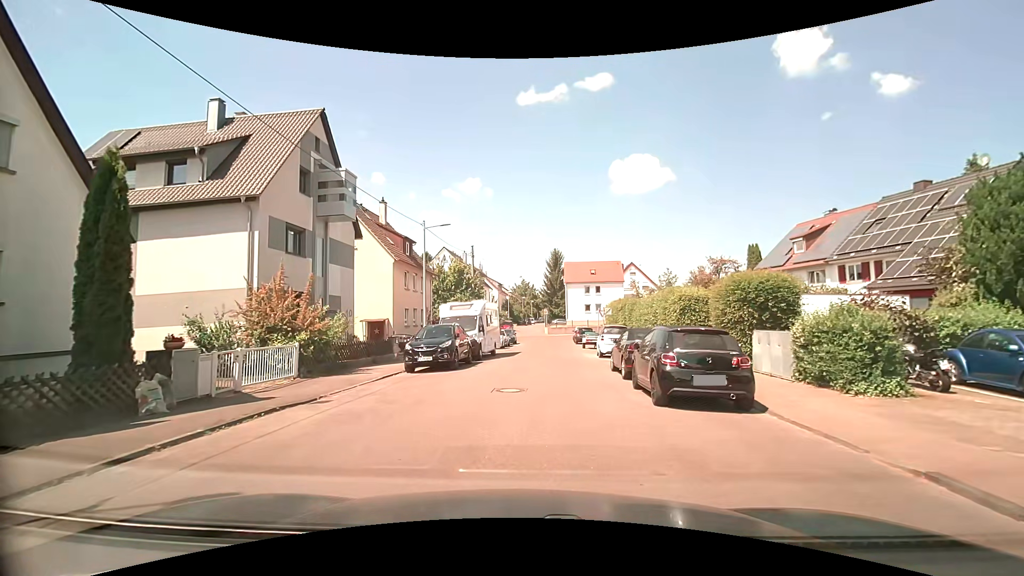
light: Day
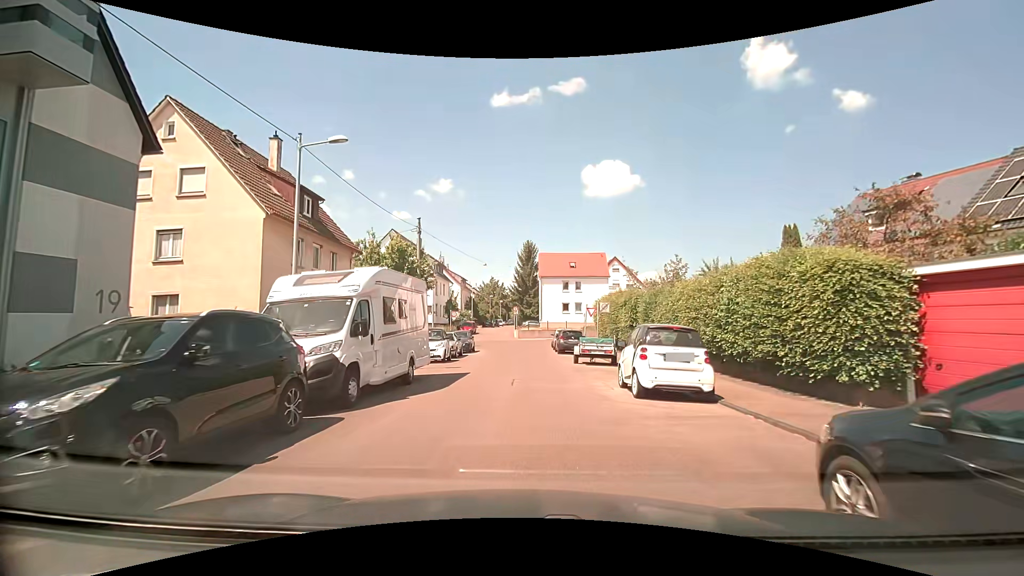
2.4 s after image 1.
(+0.5, +13.5) m; +3°
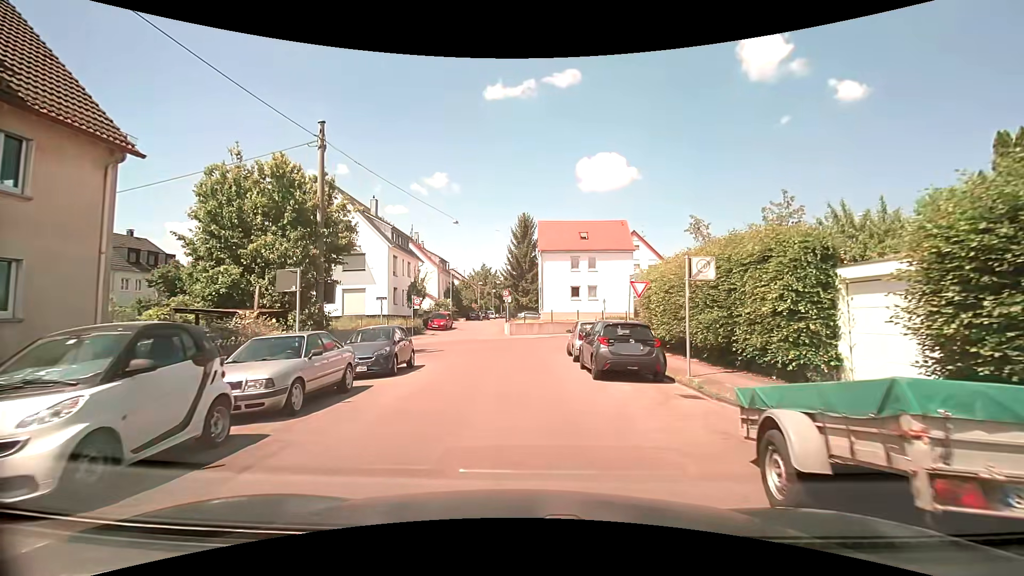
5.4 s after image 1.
(+0.5, +17.6) m; +1°
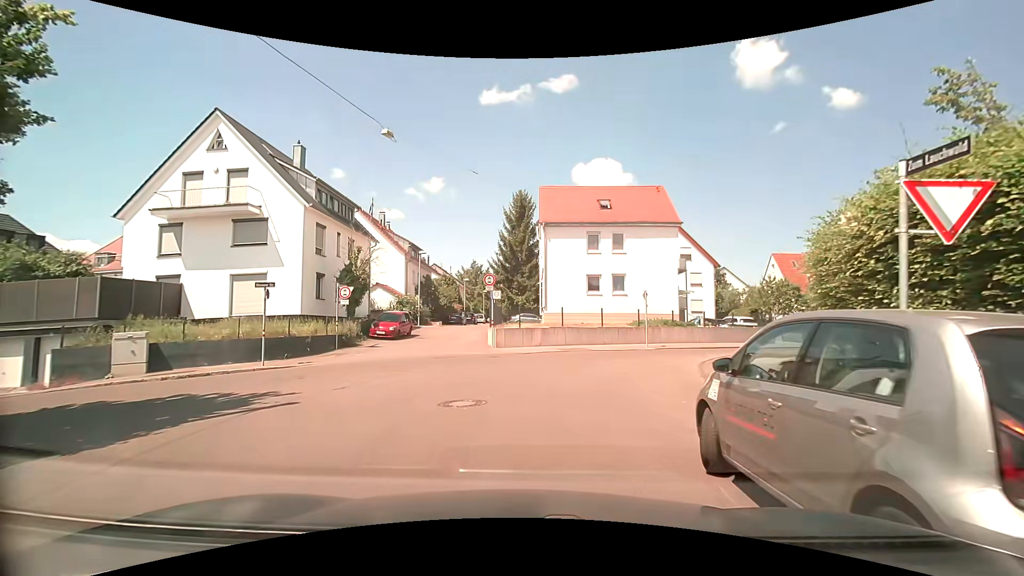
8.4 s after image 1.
(0.0, +15.1) m; 0°
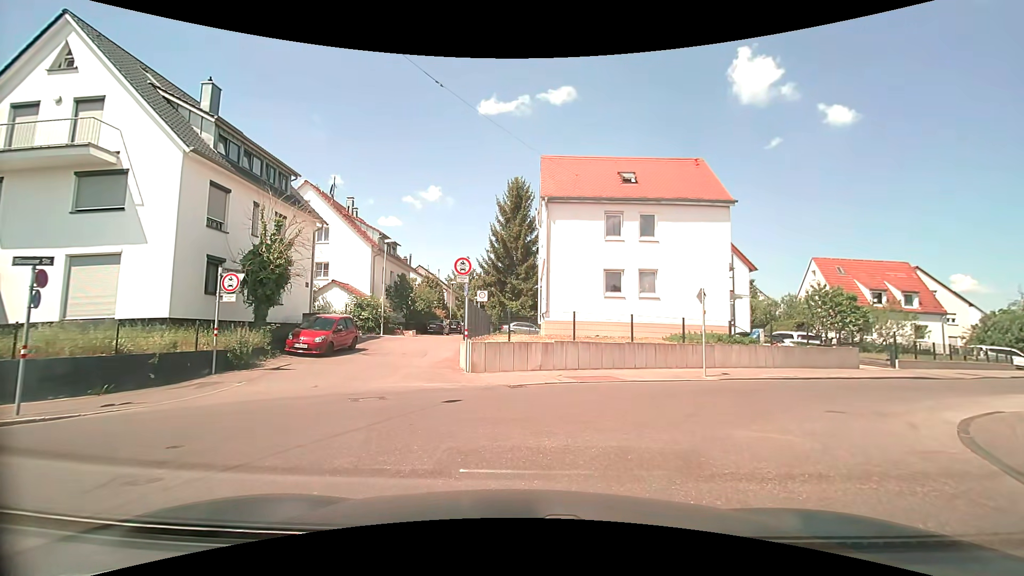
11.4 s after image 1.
(+0.1, +8.9) m; +2°
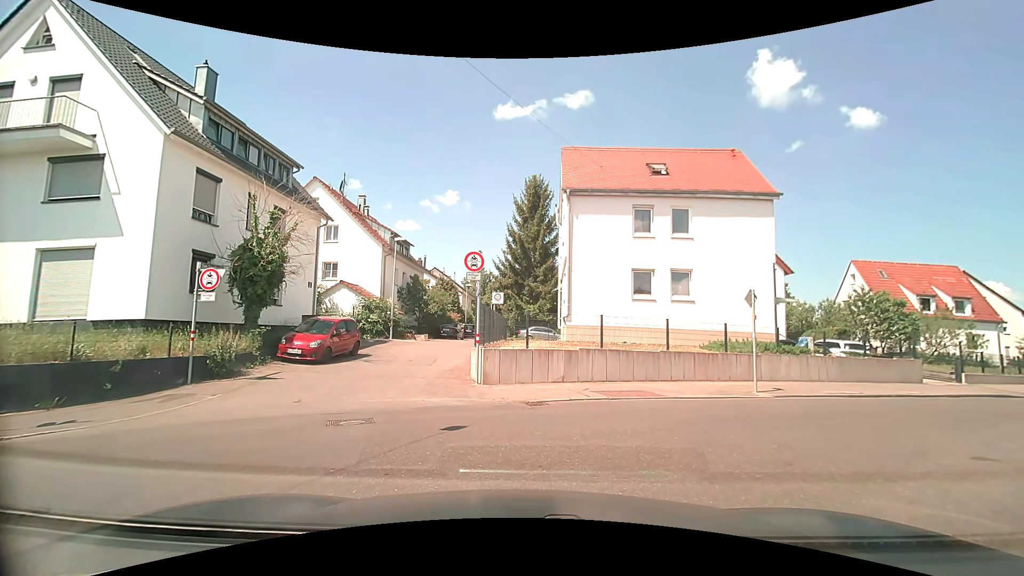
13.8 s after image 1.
(0.0, +2.0) m; 0°
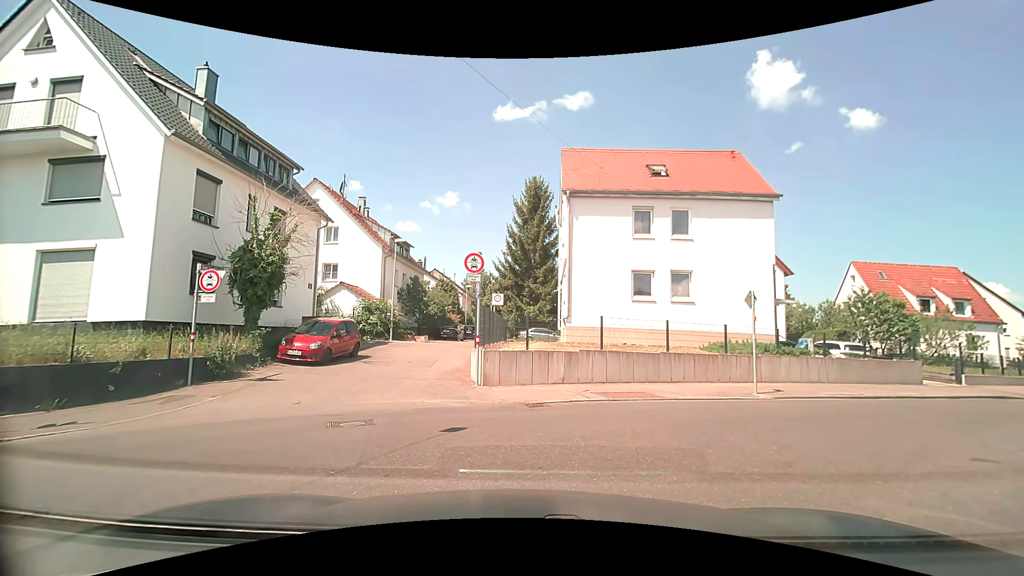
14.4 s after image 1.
(0.0, 0.0) m; 0°
